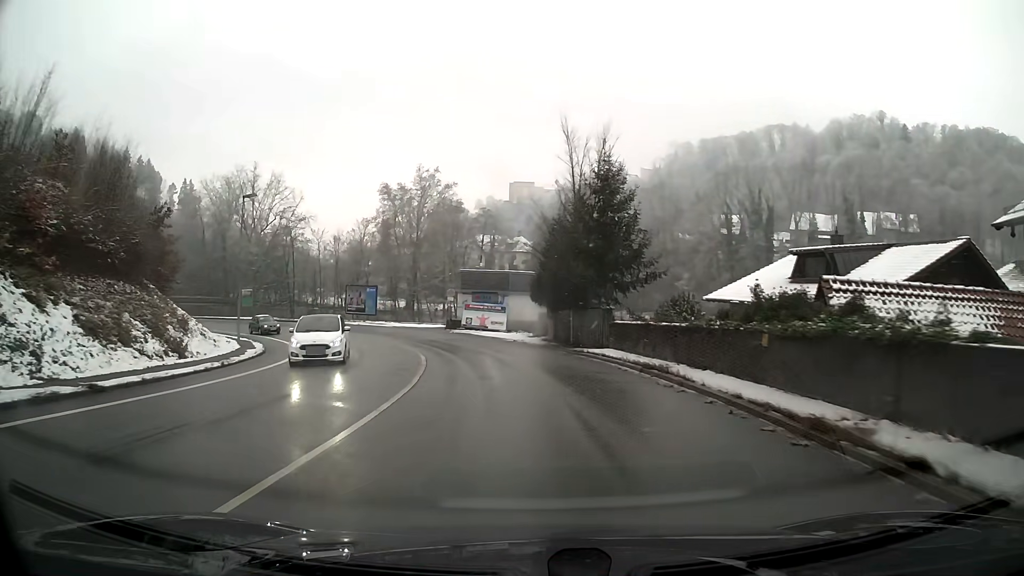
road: primary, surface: asphalt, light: Day
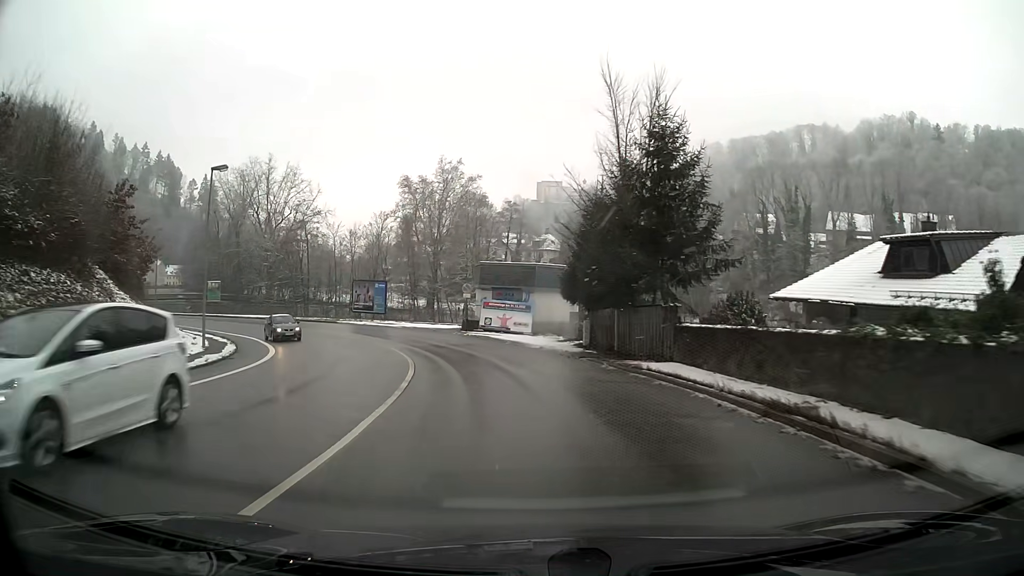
(-0.2, +7.1) m; -3°
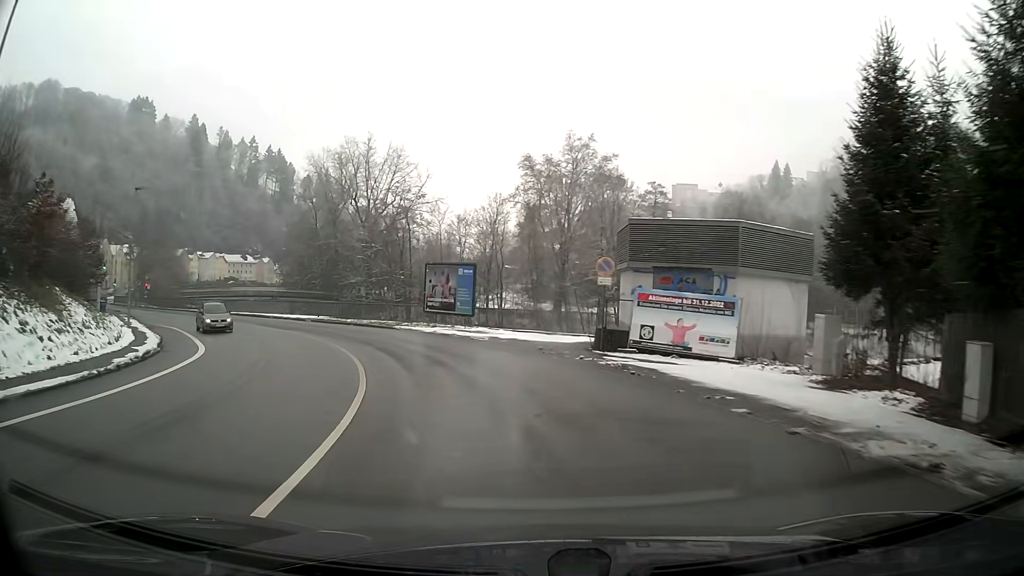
(-2.0, +20.6) m; -13°
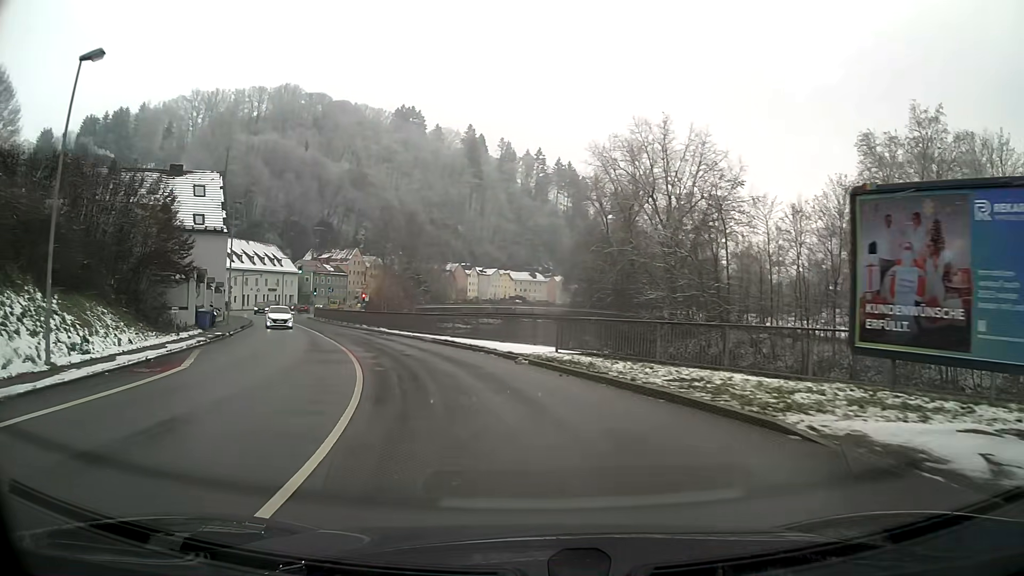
(-5.8, +26.2) m; -26°
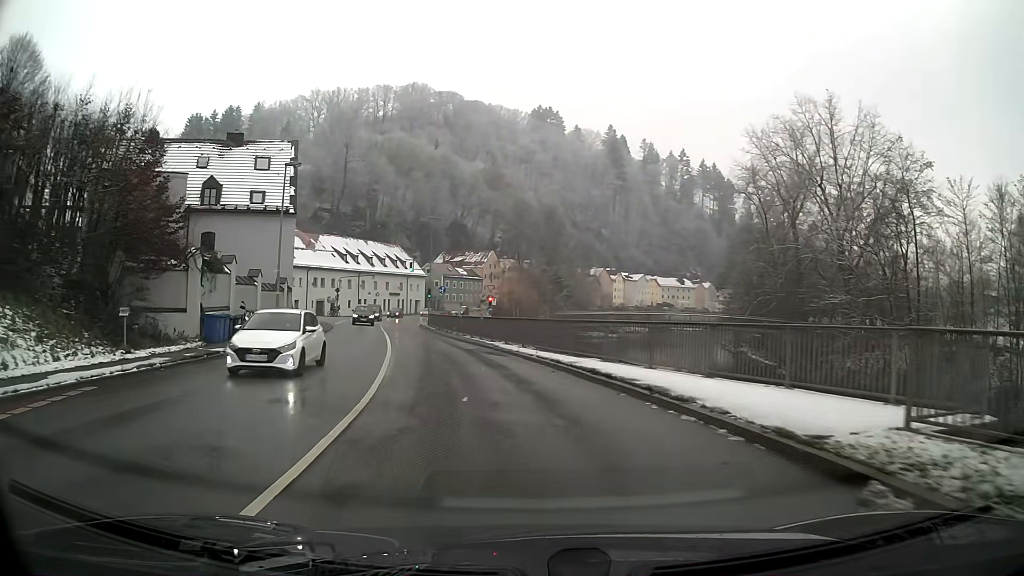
(-1.4, +14.0) m; -11°
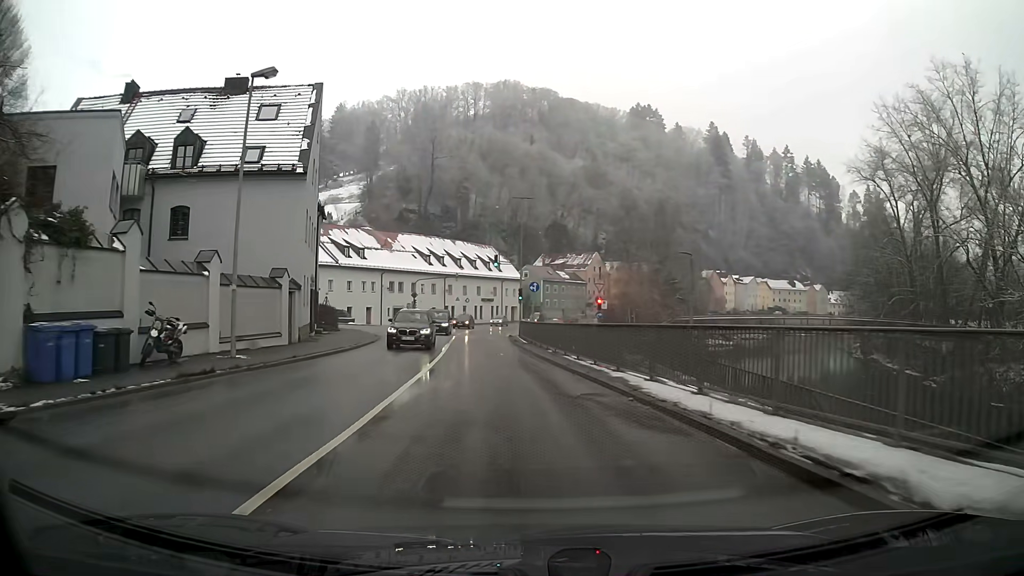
(-1.1, +14.5) m; -8°
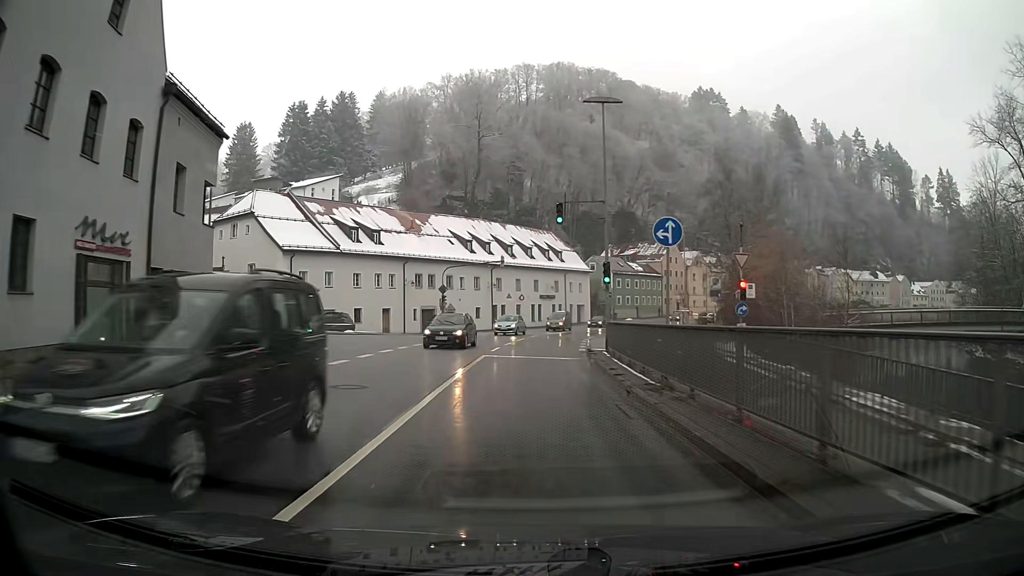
(-1.1, +22.4) m; -4°
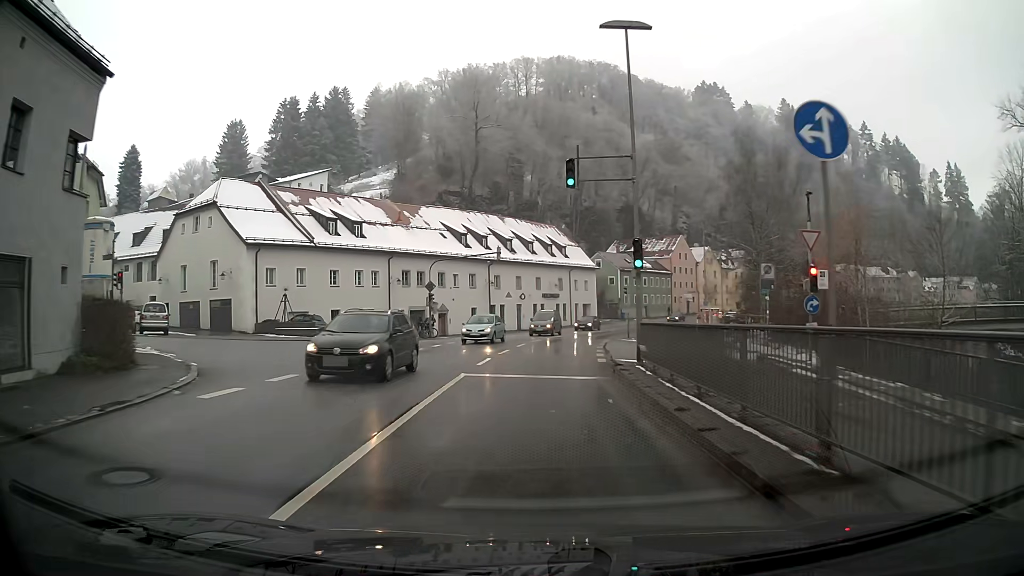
(0.0, +7.5) m; 0°
(0, +10) (0, +20) (+1, +30) (+3, +40) (+5, +50) (+8, +59) (+11, +69) (+15, +78) (+19, +87) (+24, +96) m
